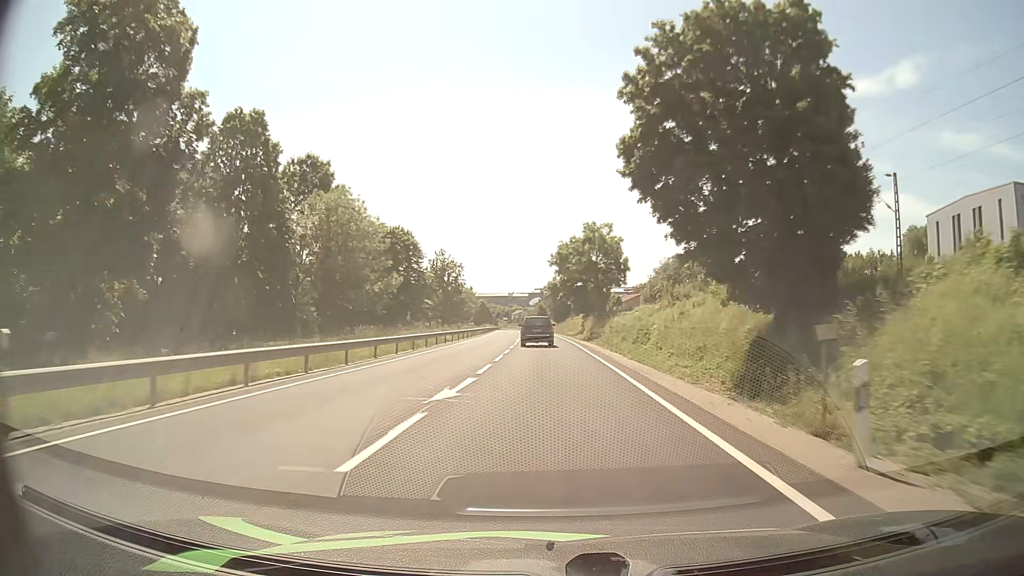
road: primary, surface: asphalt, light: Day
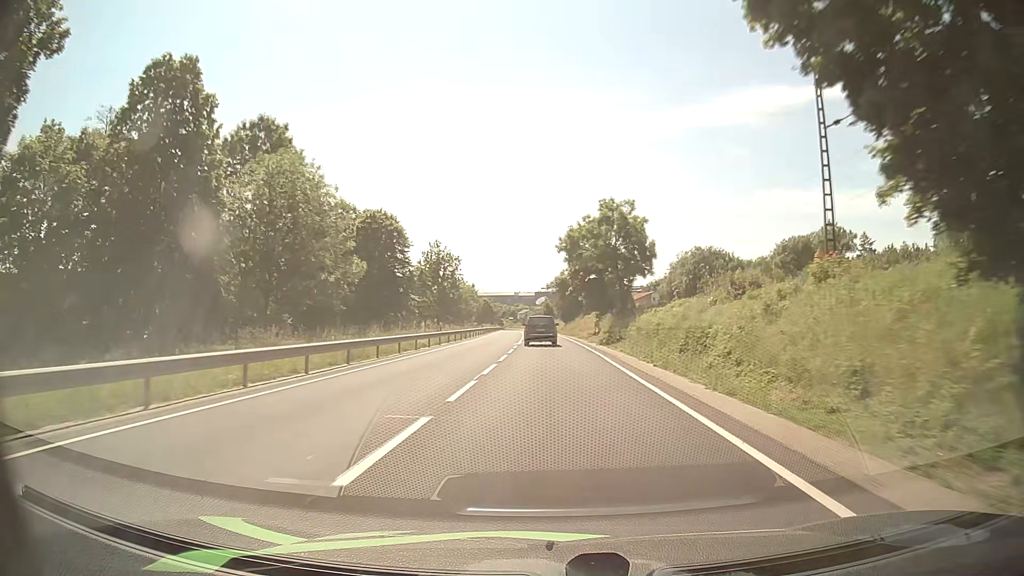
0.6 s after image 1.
(-0.1, +12.5) m; -1°
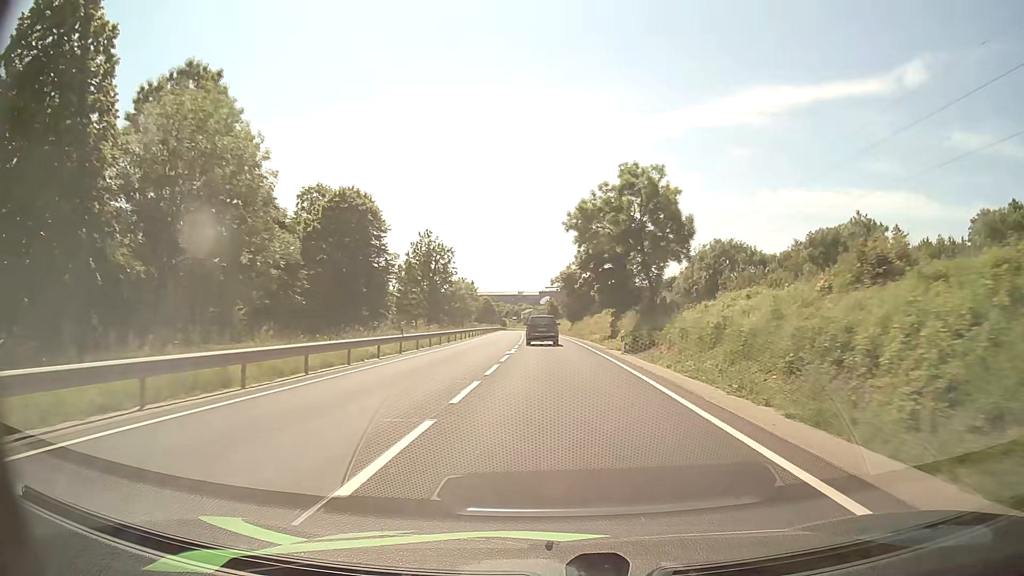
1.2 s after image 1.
(0.0, +12.4) m; 0°
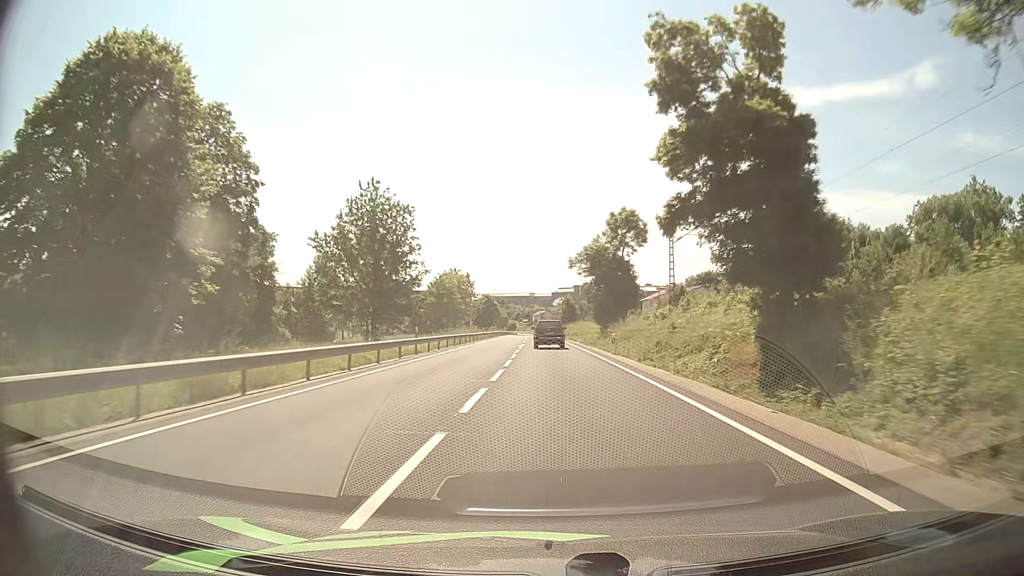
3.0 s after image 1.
(-0.5, +36.9) m; -1°
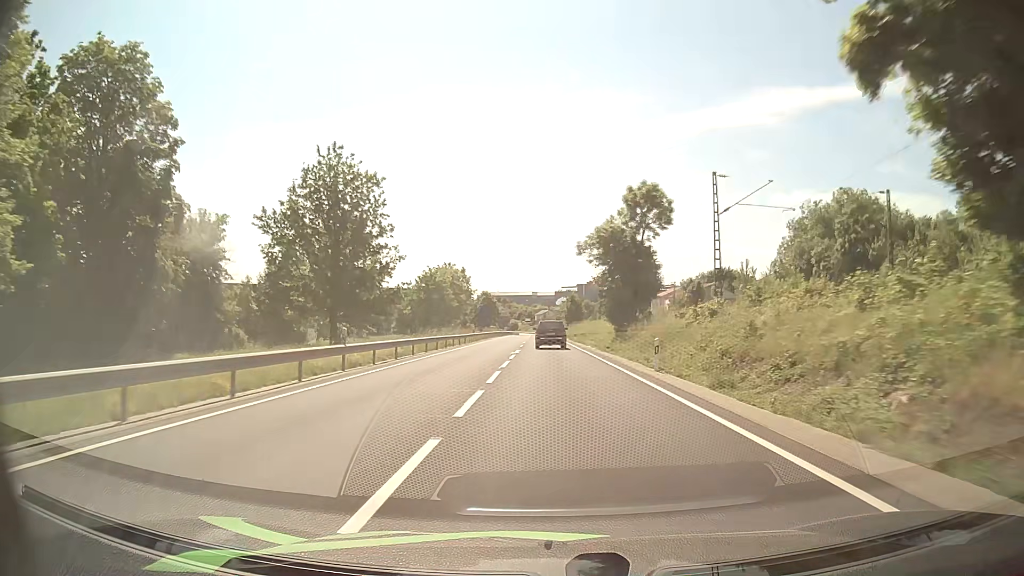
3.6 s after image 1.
(0.0, +12.5) m; 0°
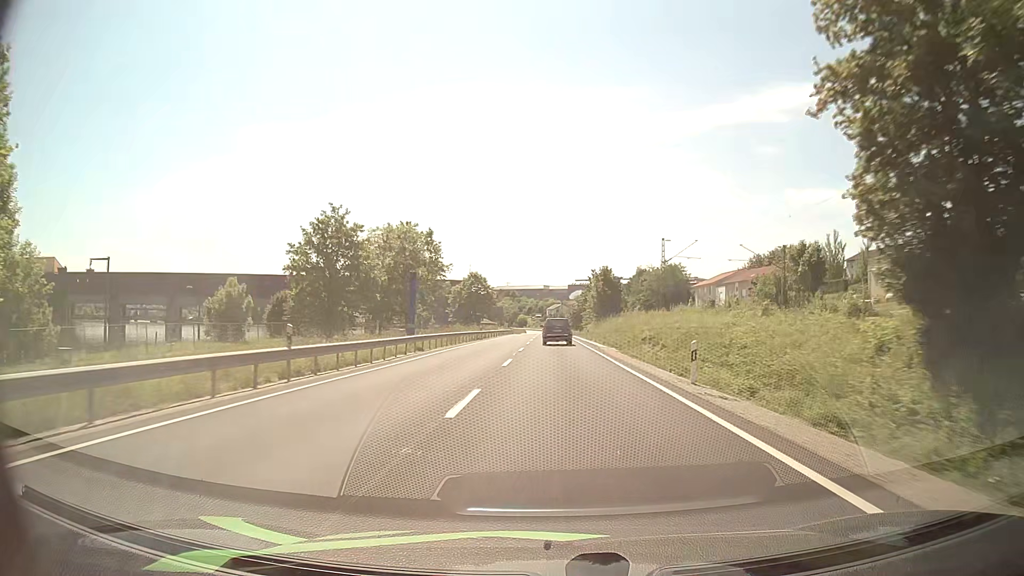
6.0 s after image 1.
(-0.4, +48.9) m; -1°
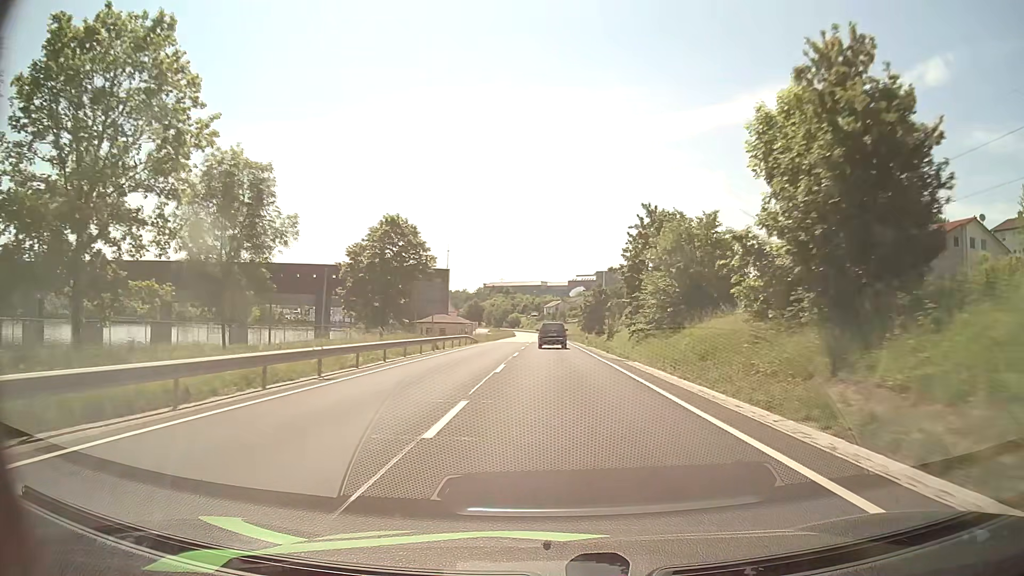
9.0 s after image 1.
(0.0, +61.7) m; 0°
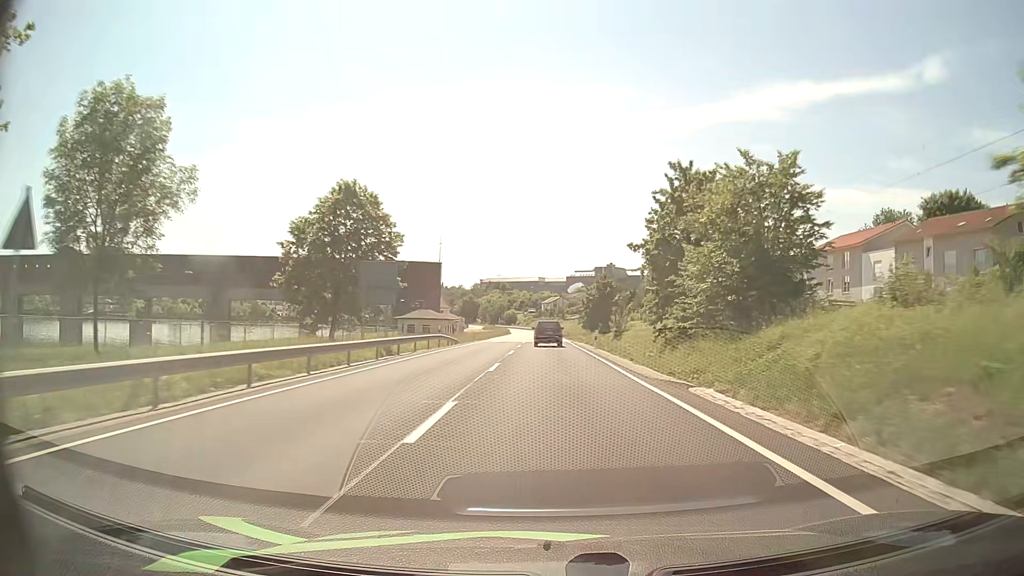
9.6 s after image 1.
(0.0, +12.5) m; 0°
(0, +10) (0, +20) (0, +30) (0, +40) (0, +50) (0, +60) (0, +70) (0, +80) (0, +90) (0, +100) m
